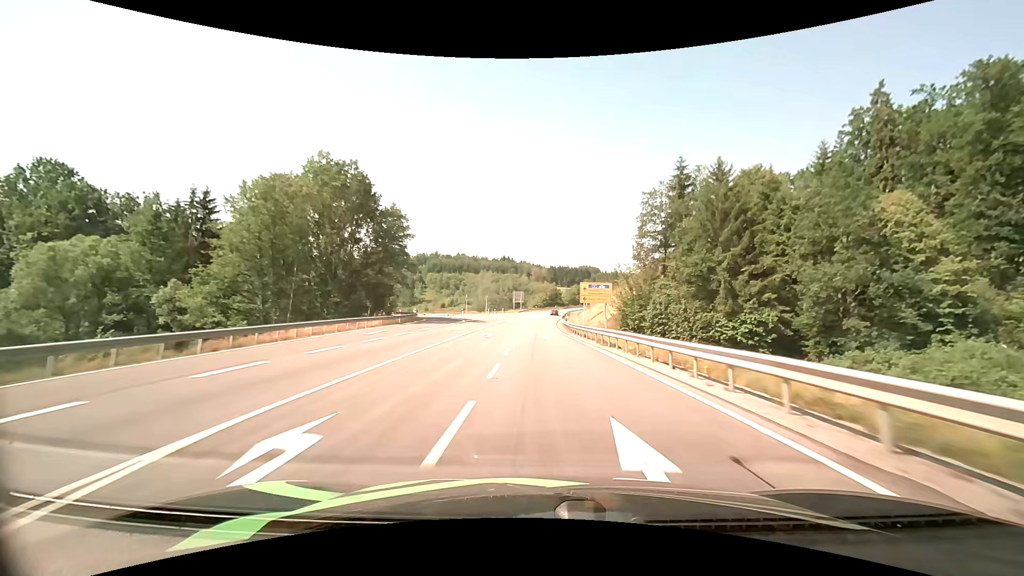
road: primary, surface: asphalt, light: Day
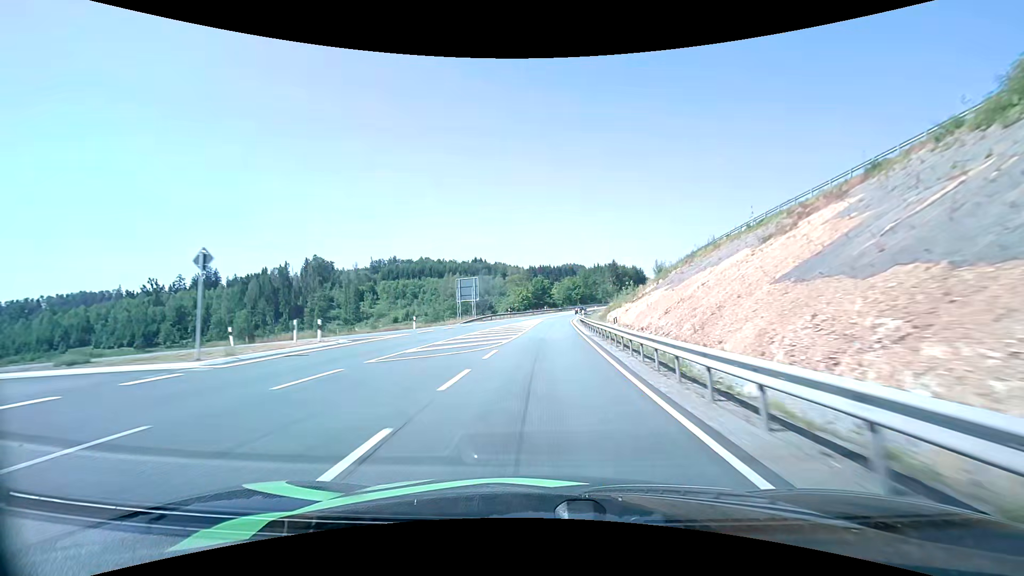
(+0.7, +71.8) m; +2°
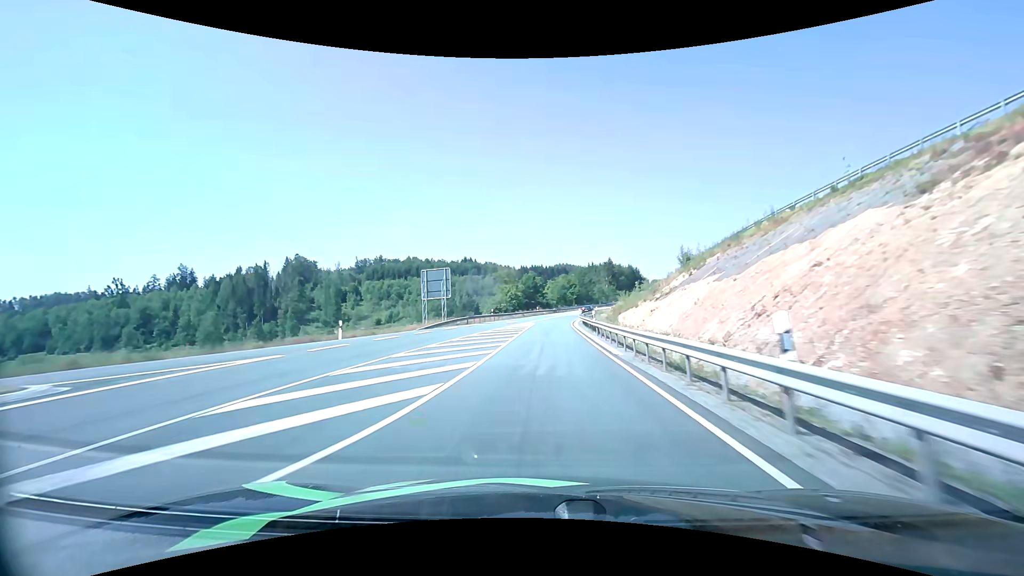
(+0.1, +14.3) m; +1°
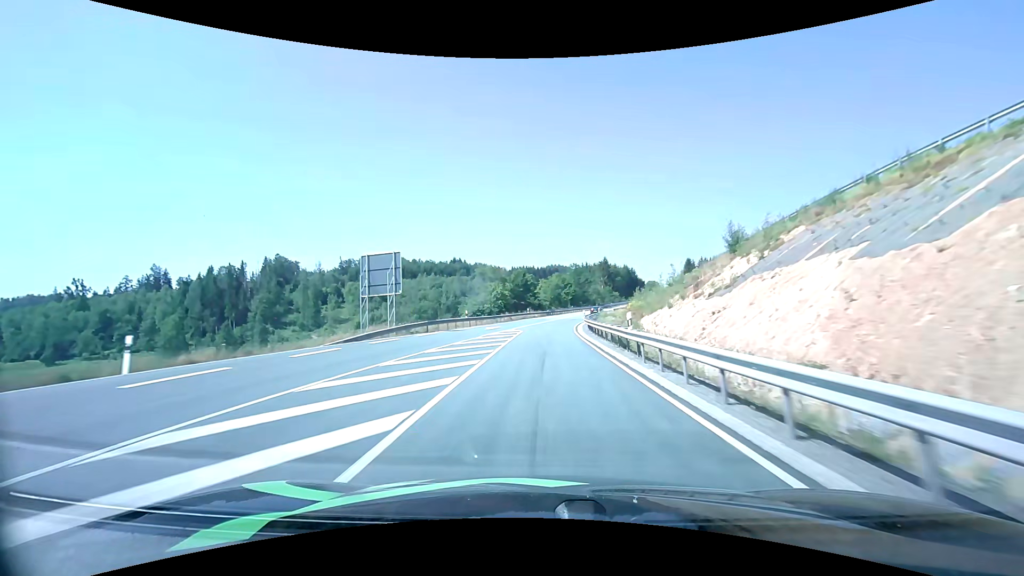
(+0.1, +14.0) m; +1°
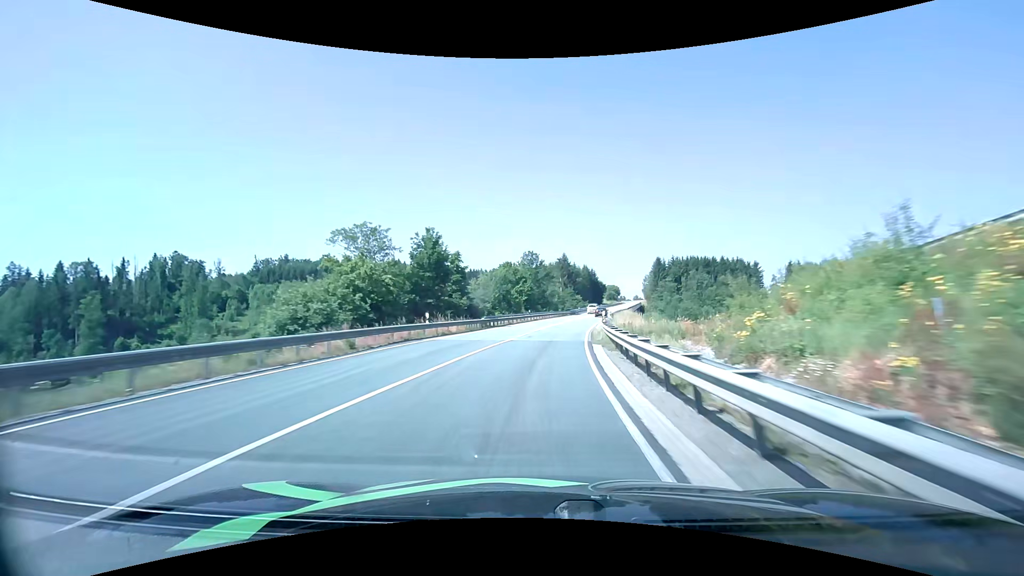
(+1.8, +41.1) m; +6°
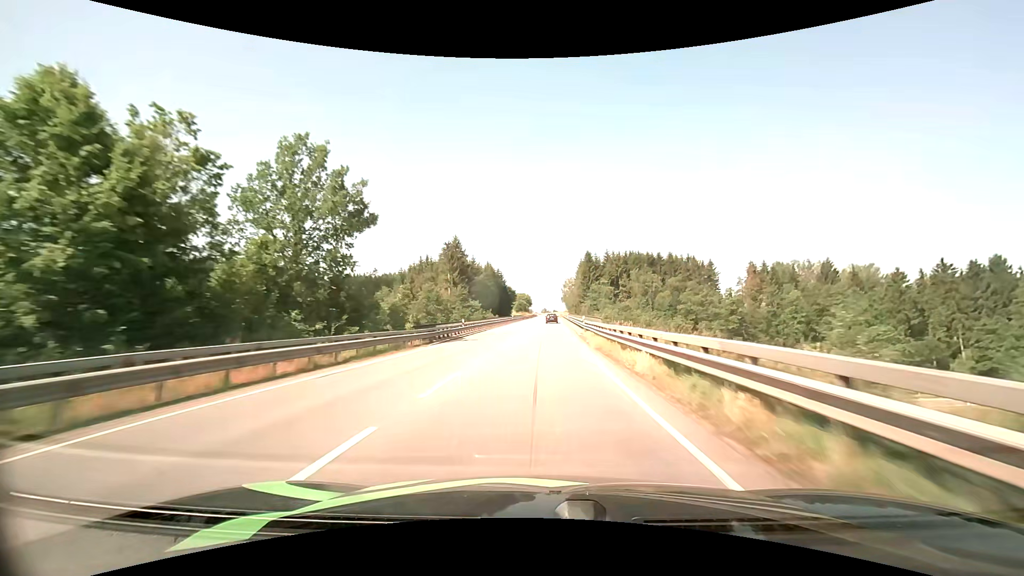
(+7.0, +66.6) m; +11°
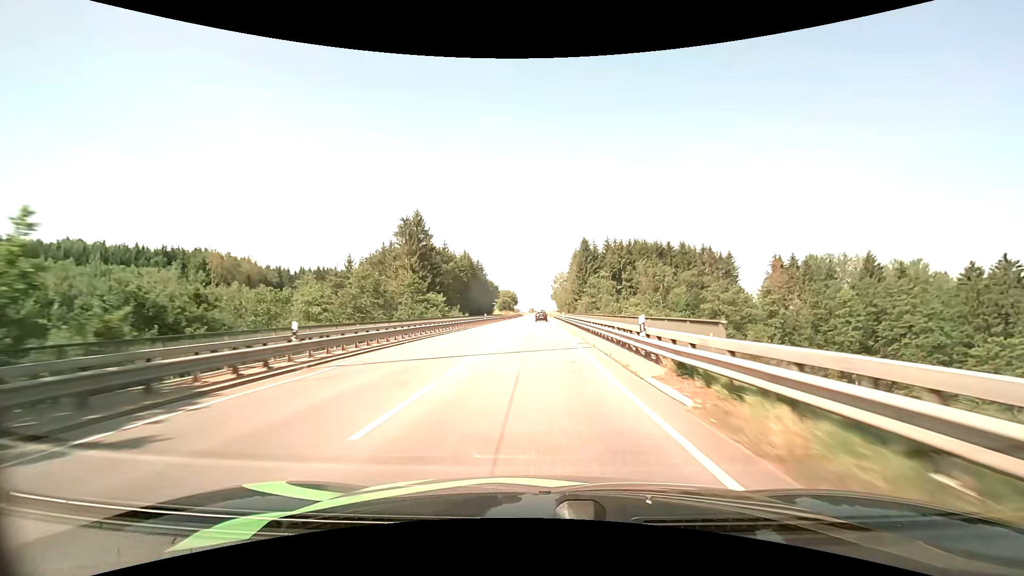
(+0.6, +27.1) m; +2°
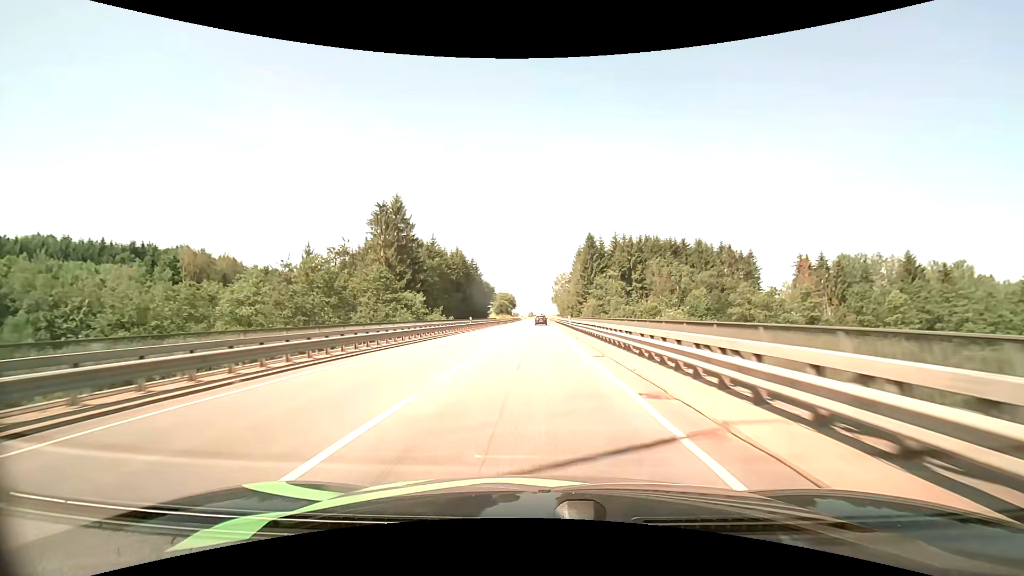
(0.0, +13.6) m; 0°
(0, +10) (0, +20) (0, +30) (0, +40) (0, +50) (0, +60) (0, +70) (0, +80) (0, +90) (0, +100) m
